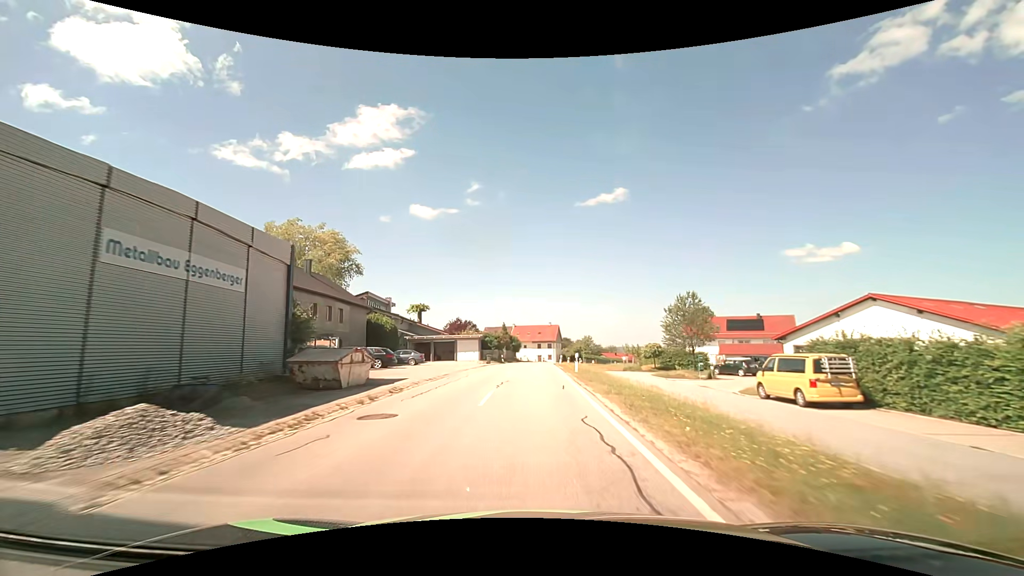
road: secondary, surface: asphalt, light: Day
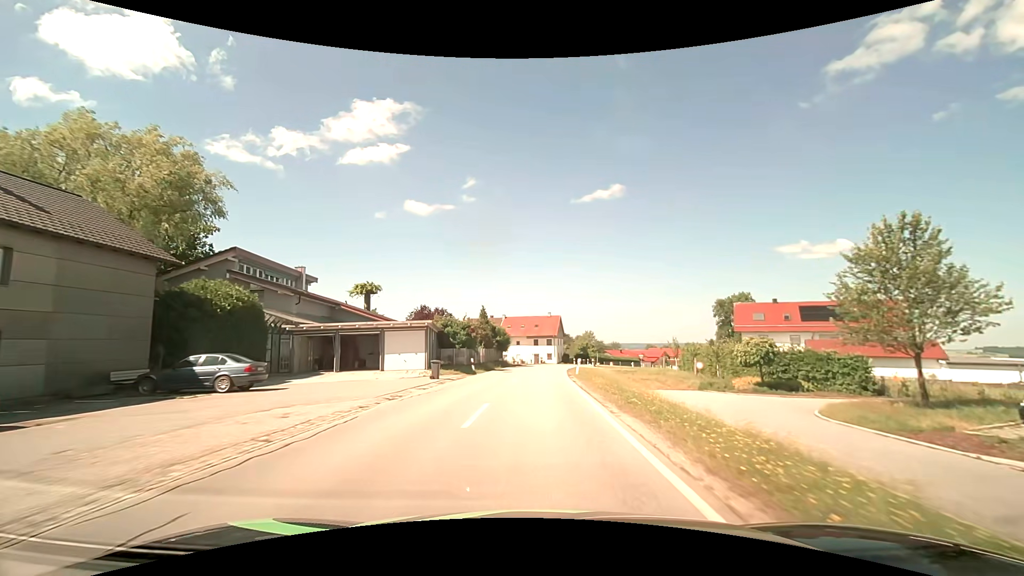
(+0.2, +27.3) m; +1°
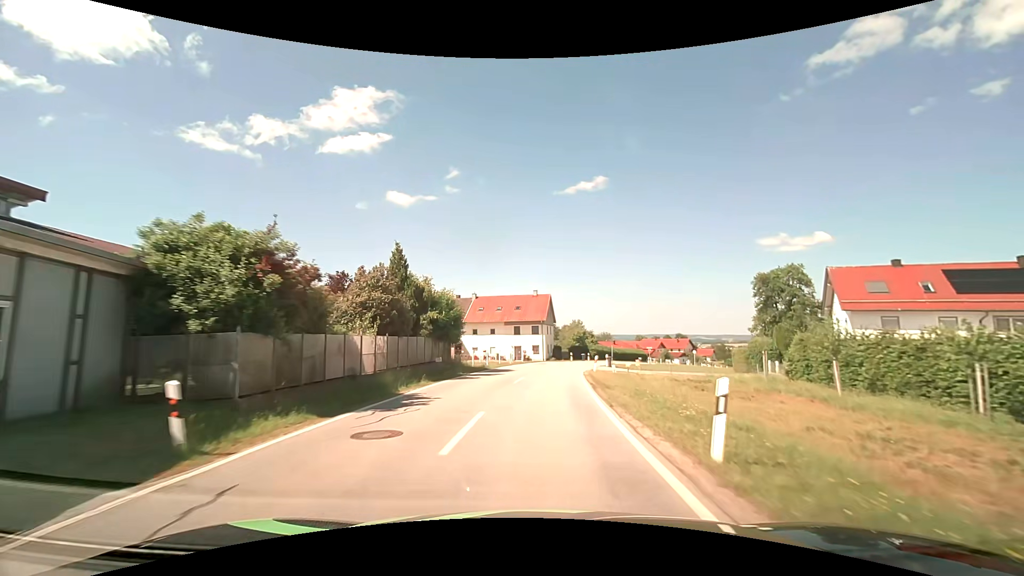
(+0.4, +27.2) m; +2°
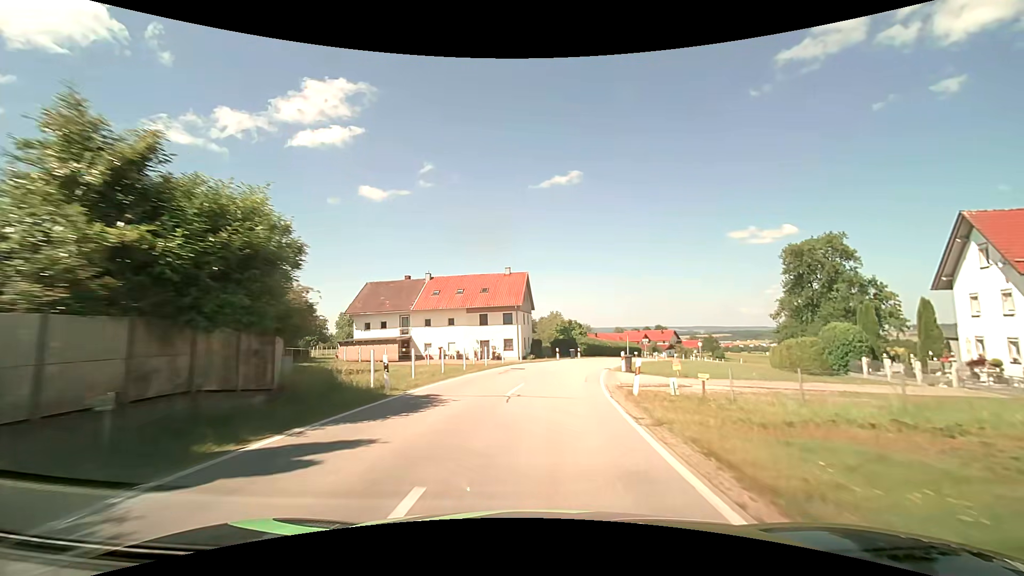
(+0.4, +17.9) m; +3°
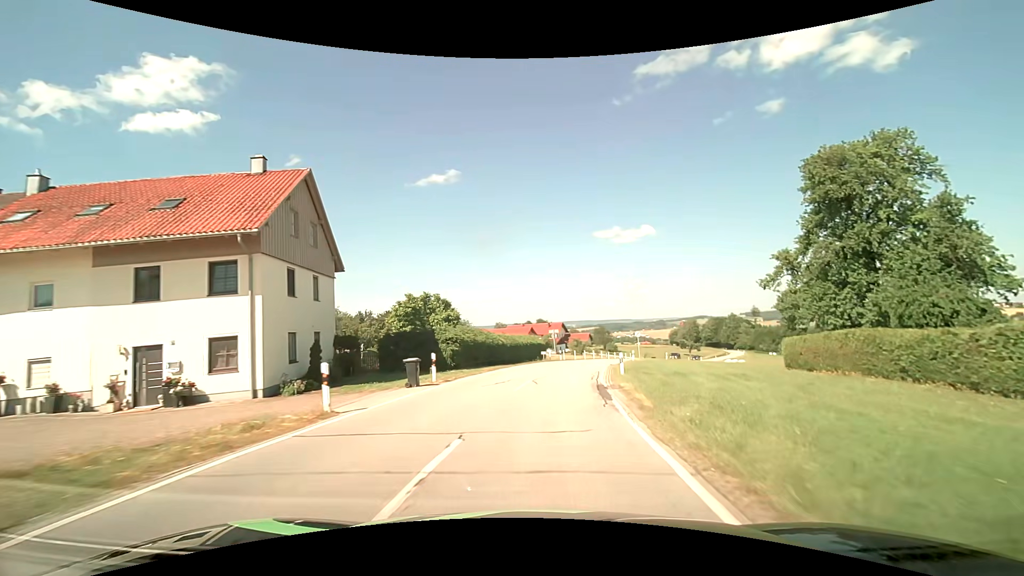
(+3.8, +33.8) m; +14°
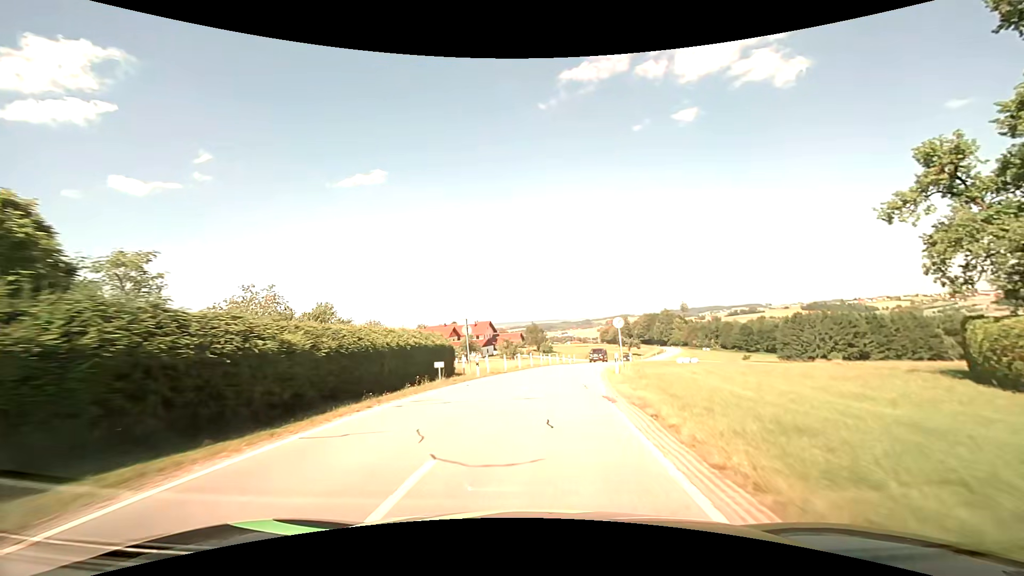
(+1.9, +24.5) m; +8°
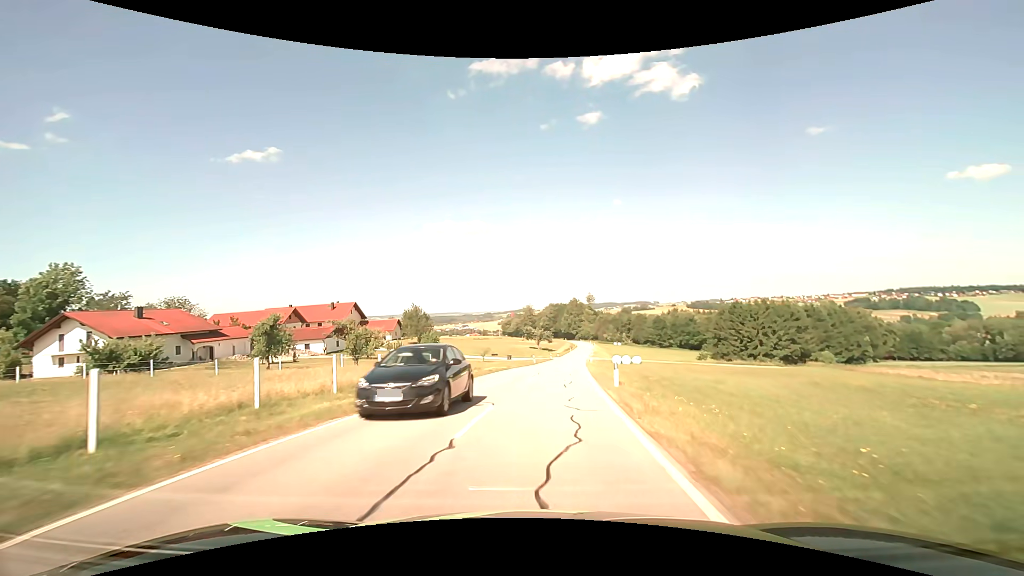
(+4.3, +40.8) m; +11°
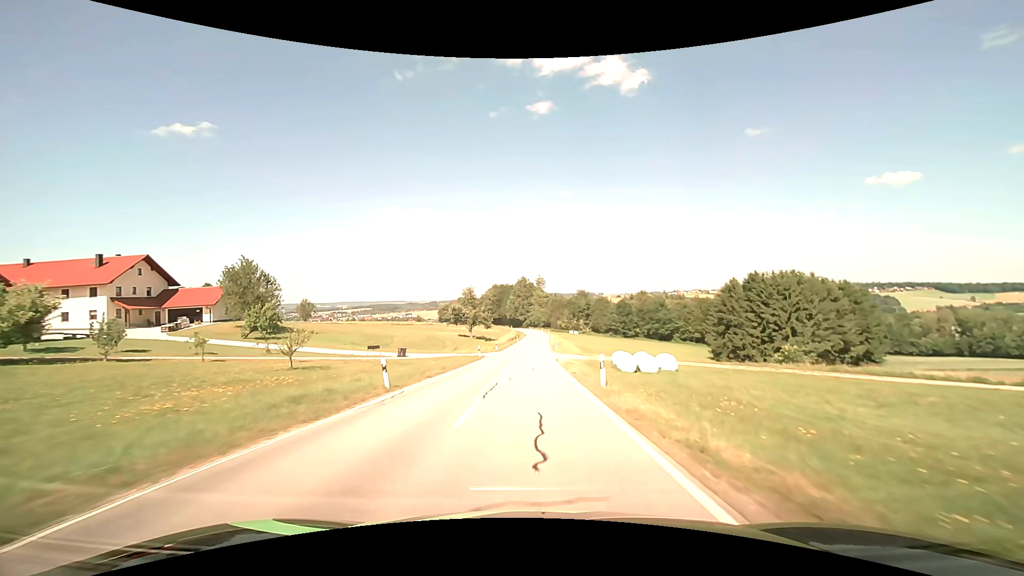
(+3.1, +46.9) m; +6°
(0, +10) (0, +20) (0, +30) (0, +40) (0, +50) (+1, +60) (+1, +70) (+1, +80) (+1, +90) (+2, +100) m
